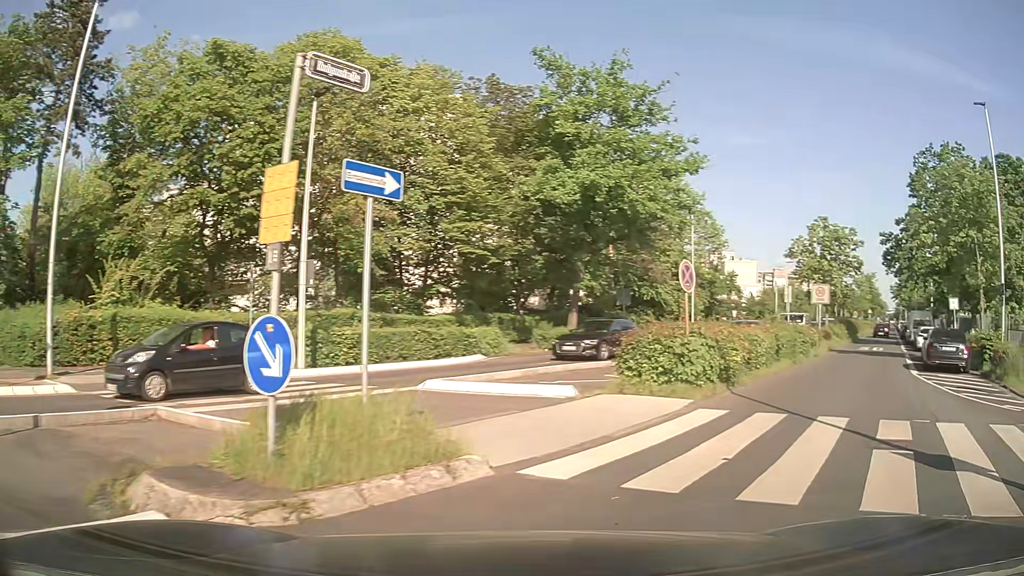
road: unclassified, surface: asphalt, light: Day
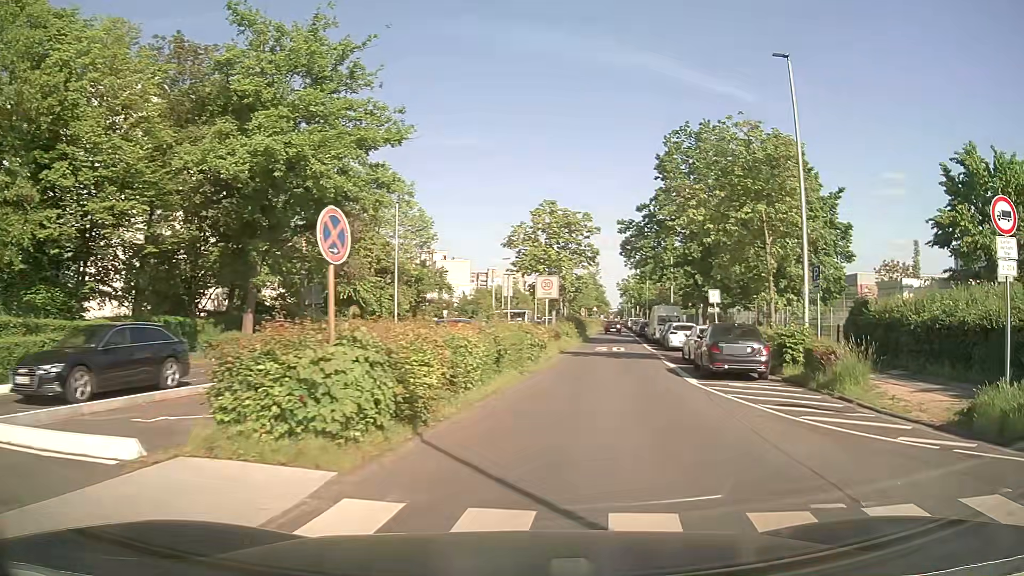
(+1.3, +5.9) m; +24°
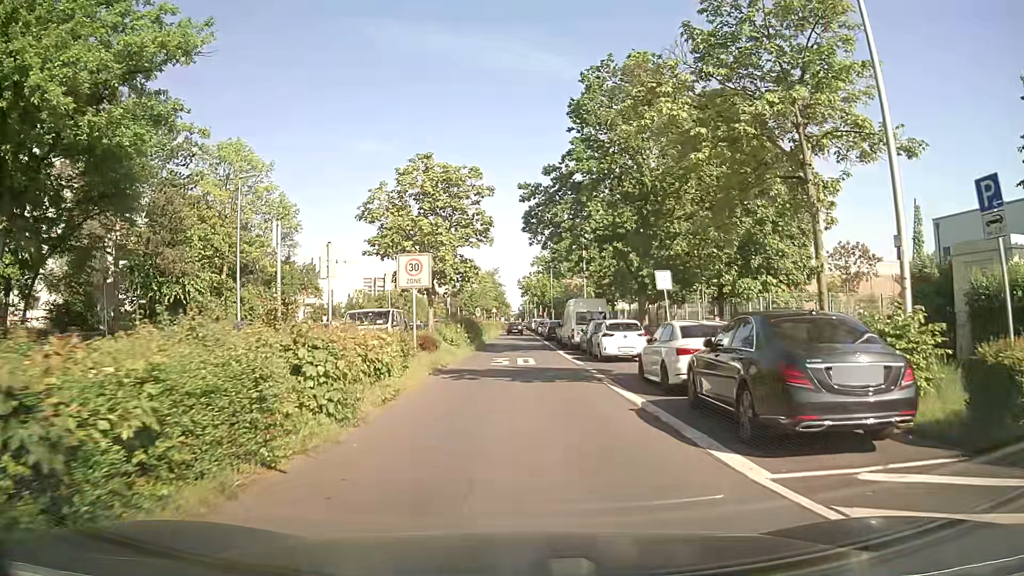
(+1.4, +11.3) m; +10°
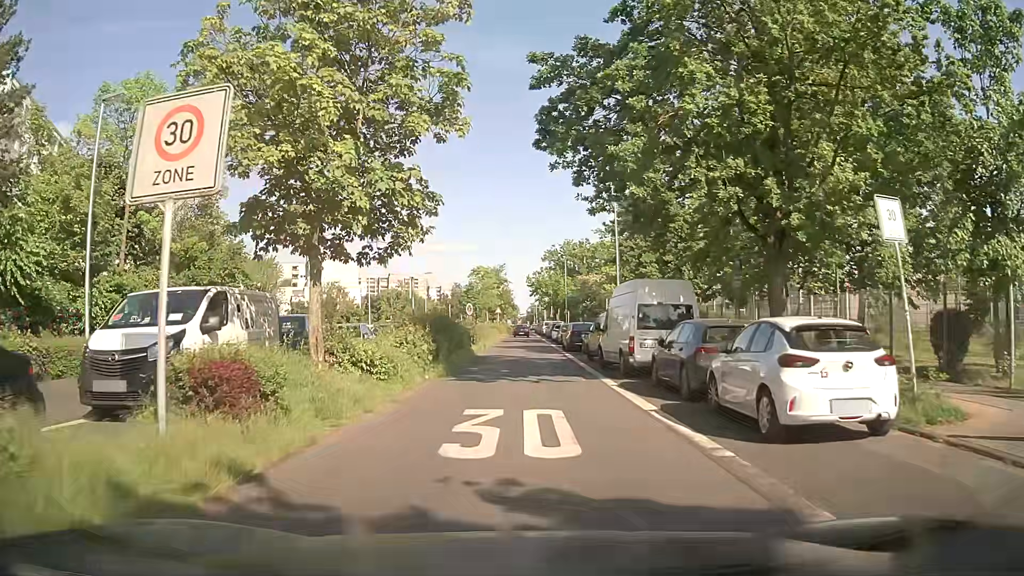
(-0.1, +15.6) m; 0°
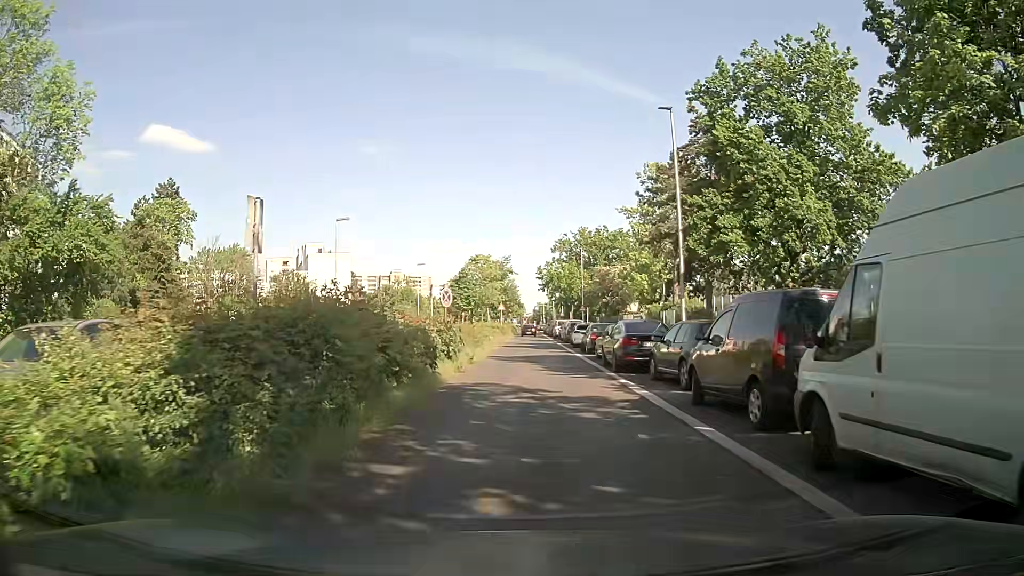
(-0.4, +15.0) m; 0°
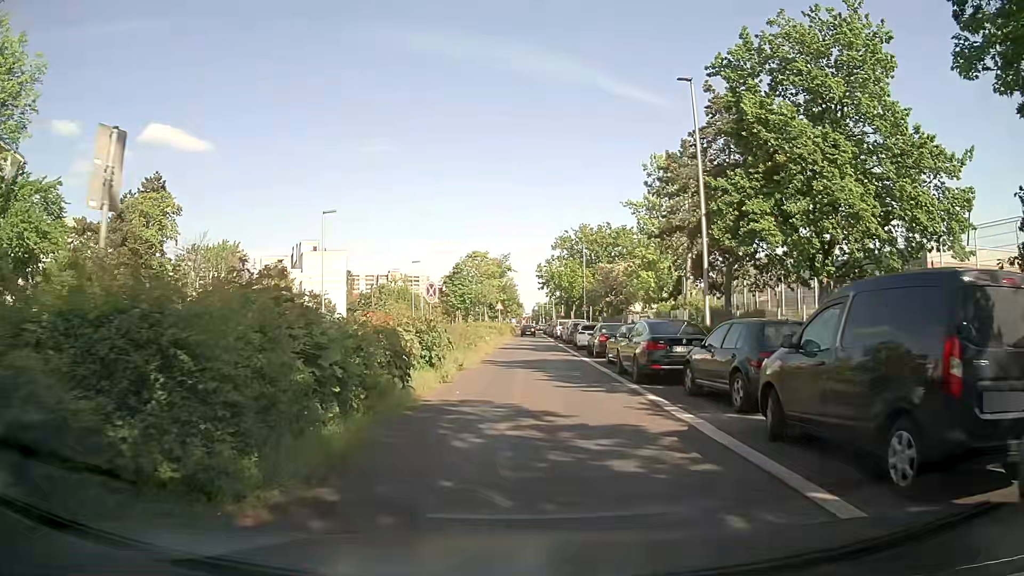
(-0.1, +3.6) m; -1°
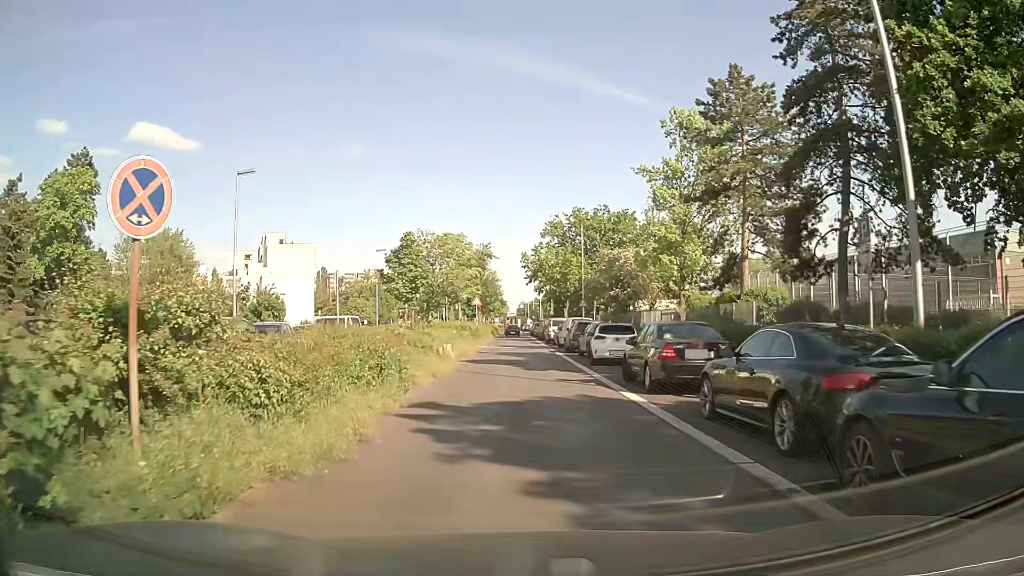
(+0.2, +14.1) m; +1°
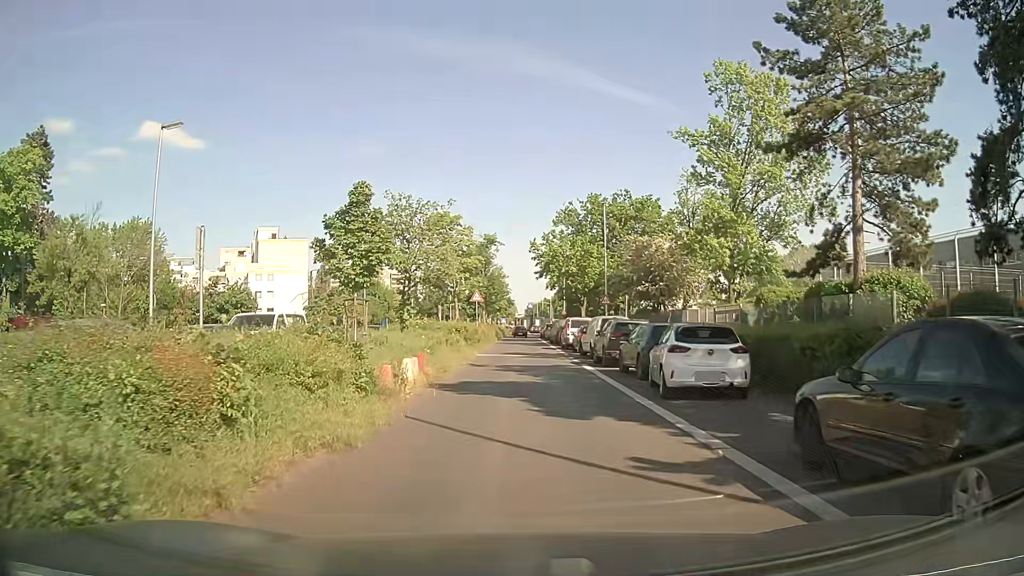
(0.0, +10.2) m; 0°
(0, +10) (0, +20) (0, +30) (0, +40) (0, +50) (0, +60) (0, +70) (0, +80) (0, +90) (0, +100) m
